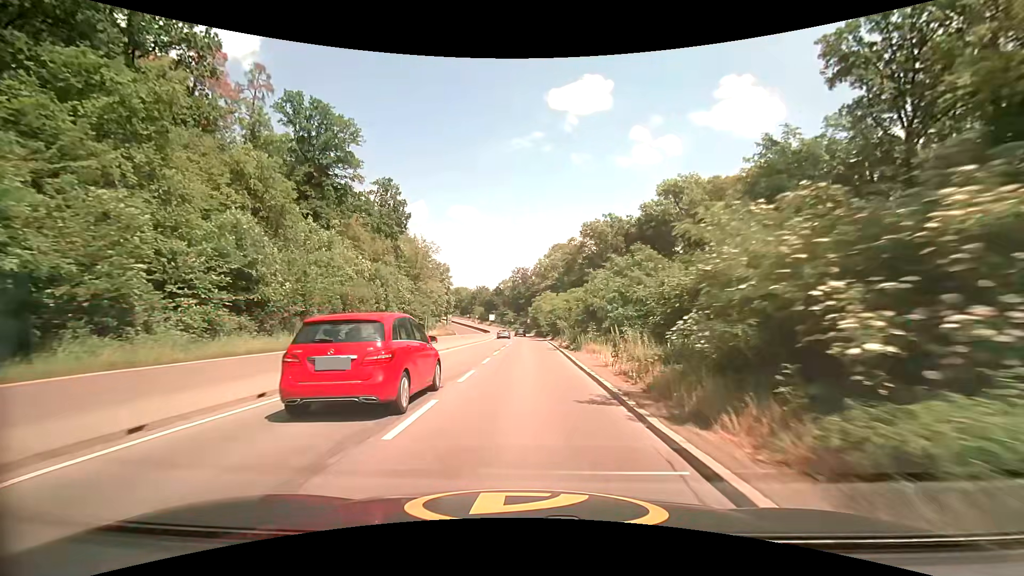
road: trunk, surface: asphalt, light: Day
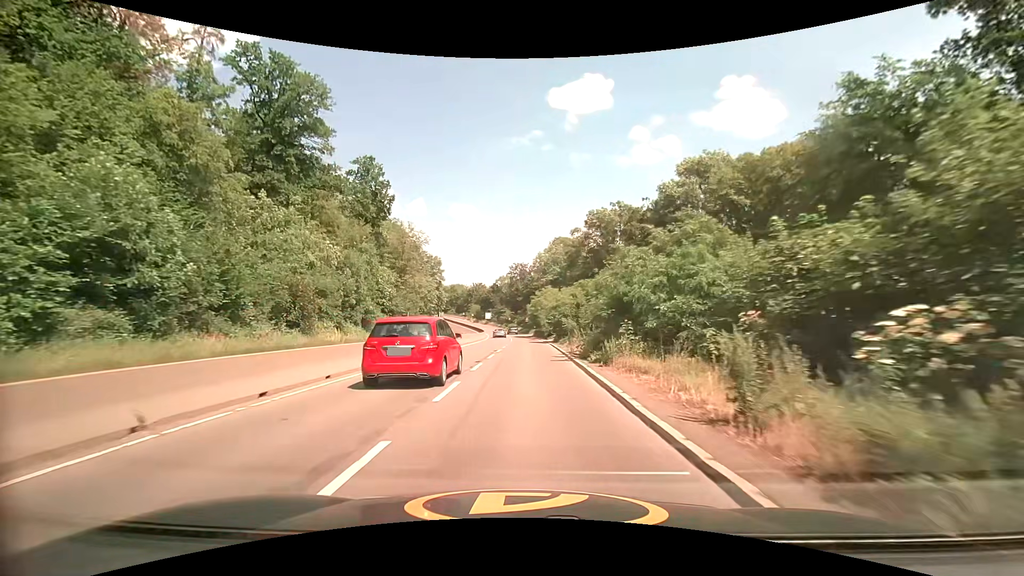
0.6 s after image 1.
(0.0, +9.2) m; 0°
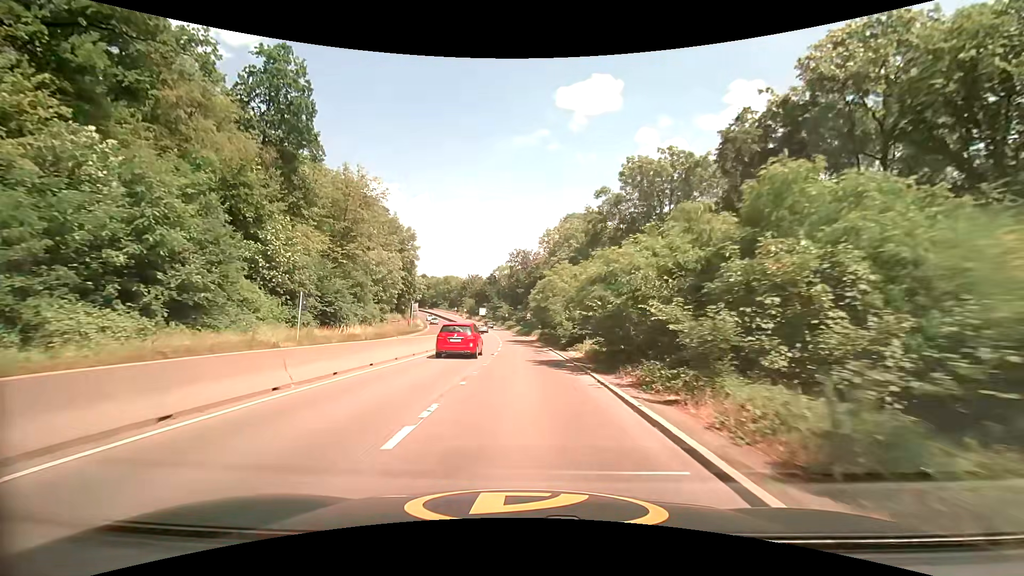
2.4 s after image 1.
(+0.3, +27.6) m; +1°
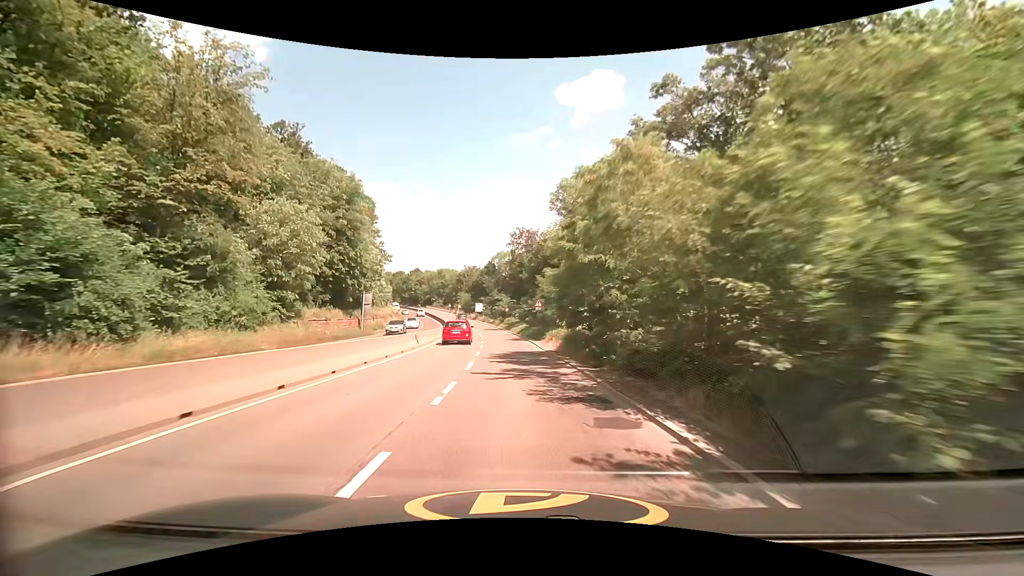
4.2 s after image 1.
(-0.2, +27.6) m; -1°
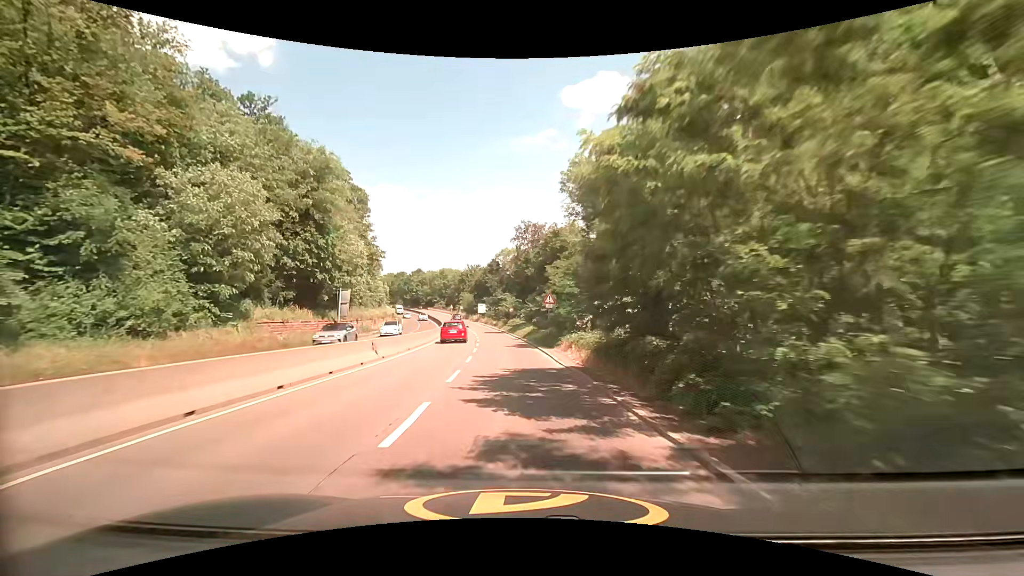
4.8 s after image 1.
(-0.1, +9.0) m; -1°
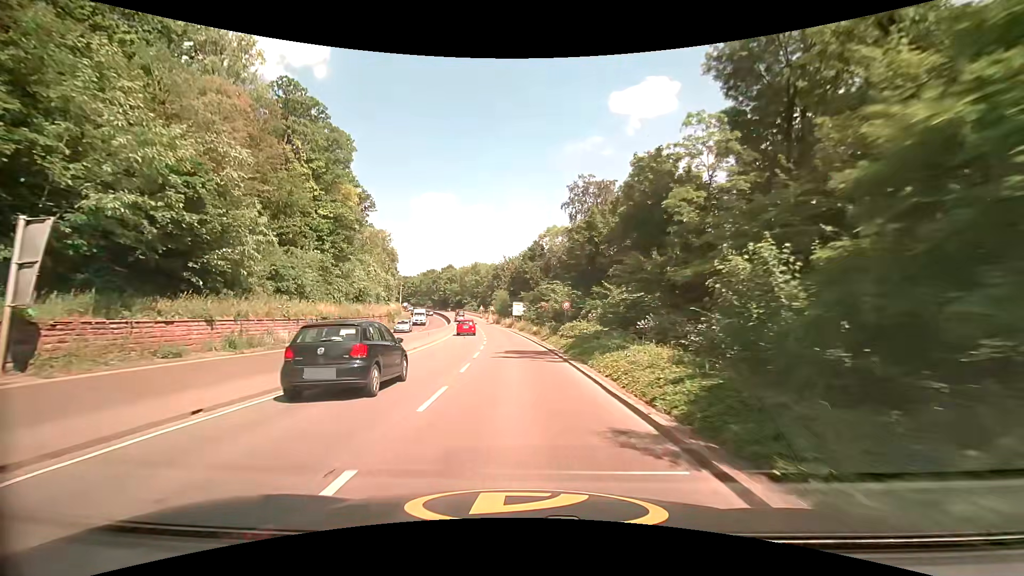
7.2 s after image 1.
(-1.5, +34.2) m; -5°
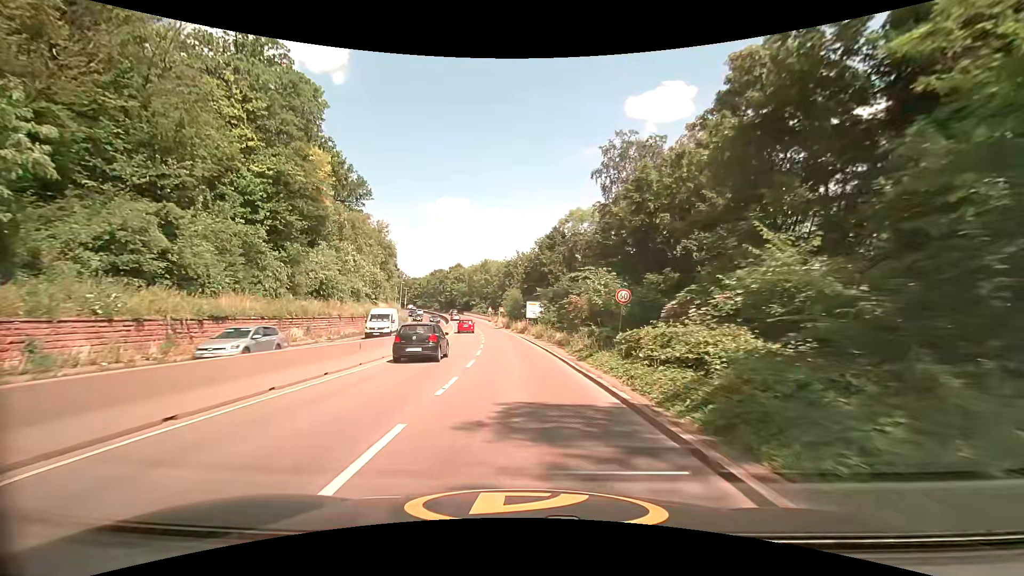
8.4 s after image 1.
(-0.4, +16.2) m; -3°
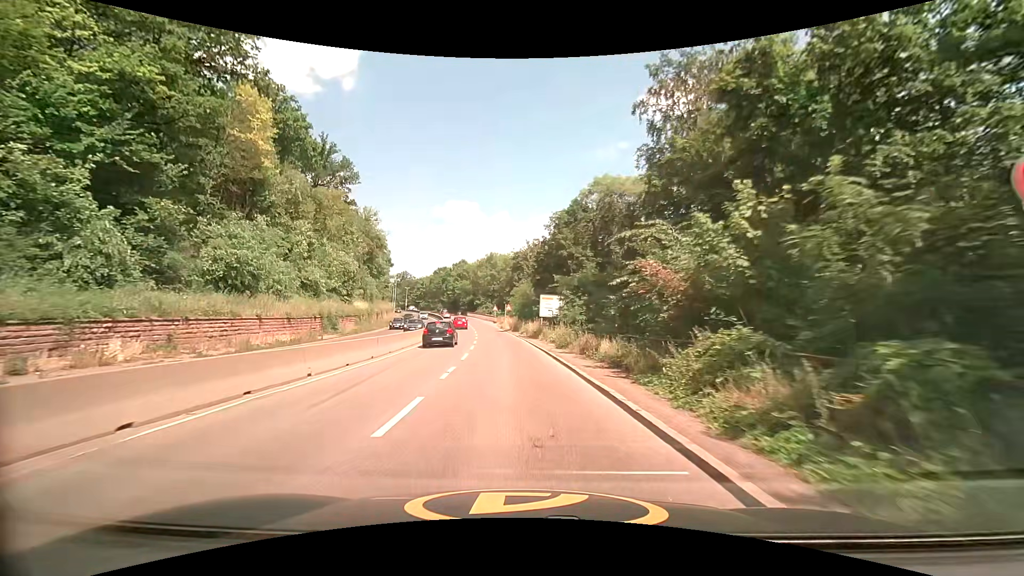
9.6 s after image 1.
(0.0, +16.0) m; -1°
(0, +10) (-1, +20) (-1, +30) (-2, +40) (-3, +50) (-4, +60) (-6, +70) (-7, +80) (-10, +89) (-12, +99) m
